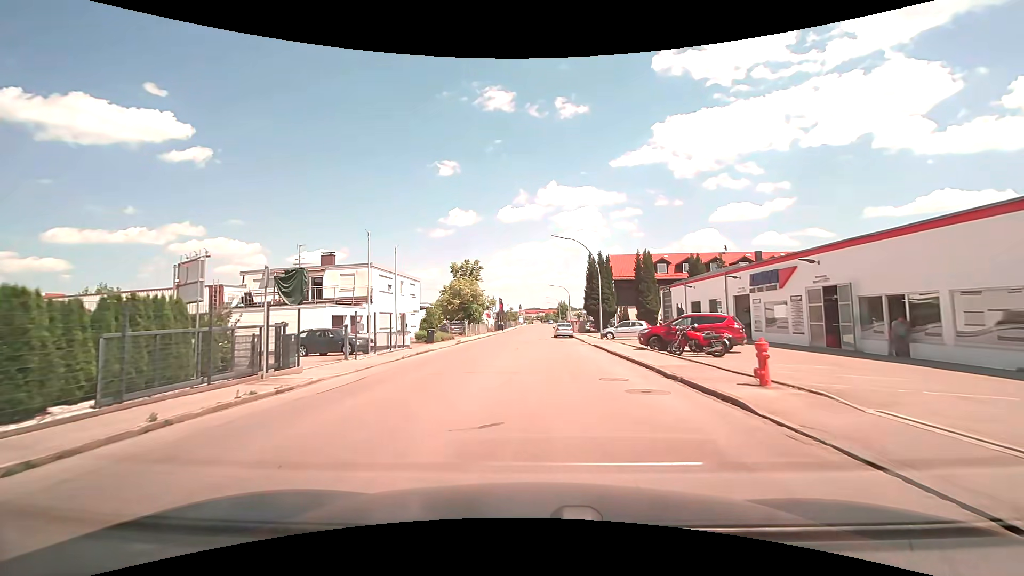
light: Day
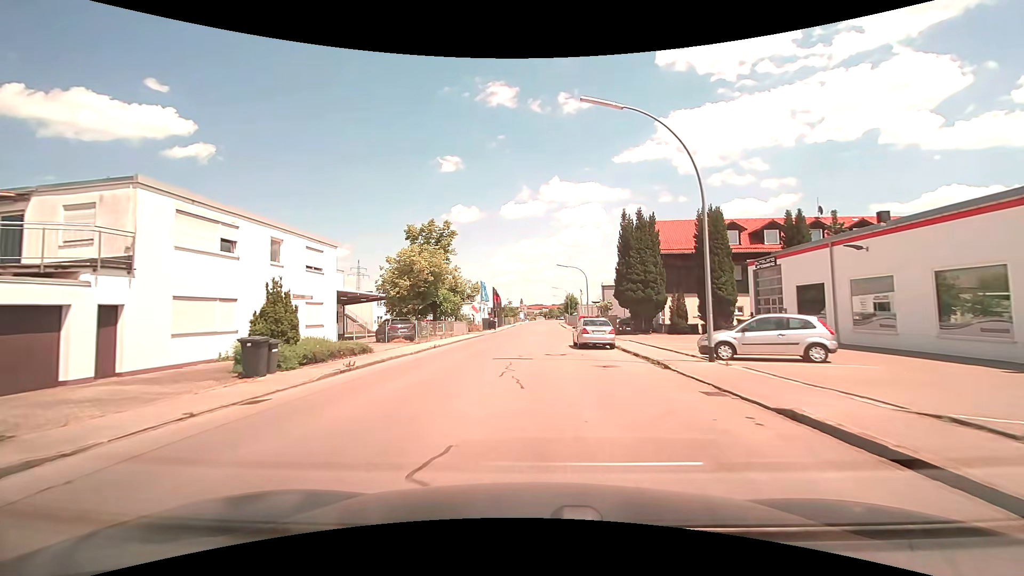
(0.0, +23.3) m; -1°
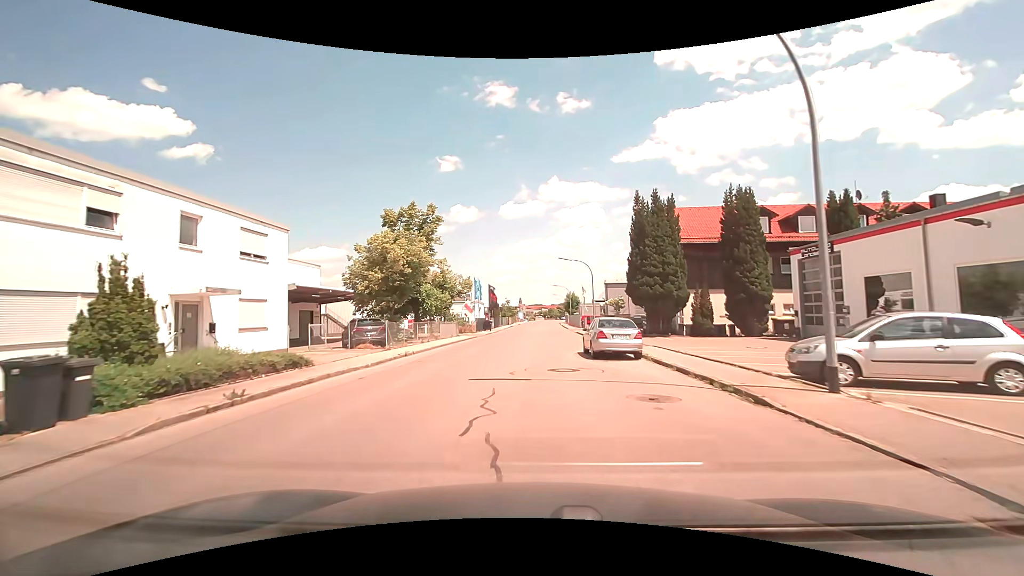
(0.0, +6.0) m; +1°
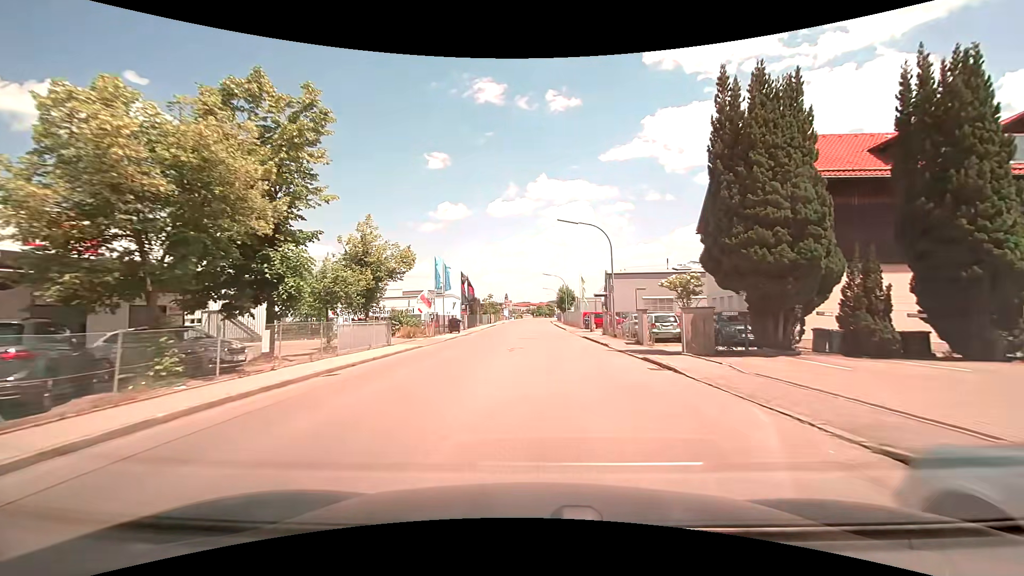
(+0.1, +18.2) m; +1°
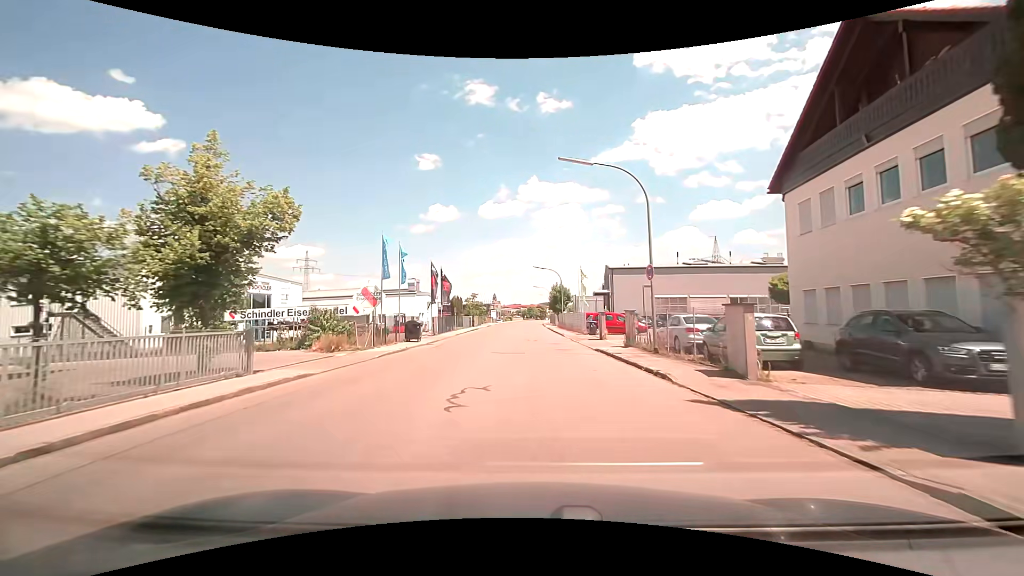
(+0.1, +12.4) m; +1°
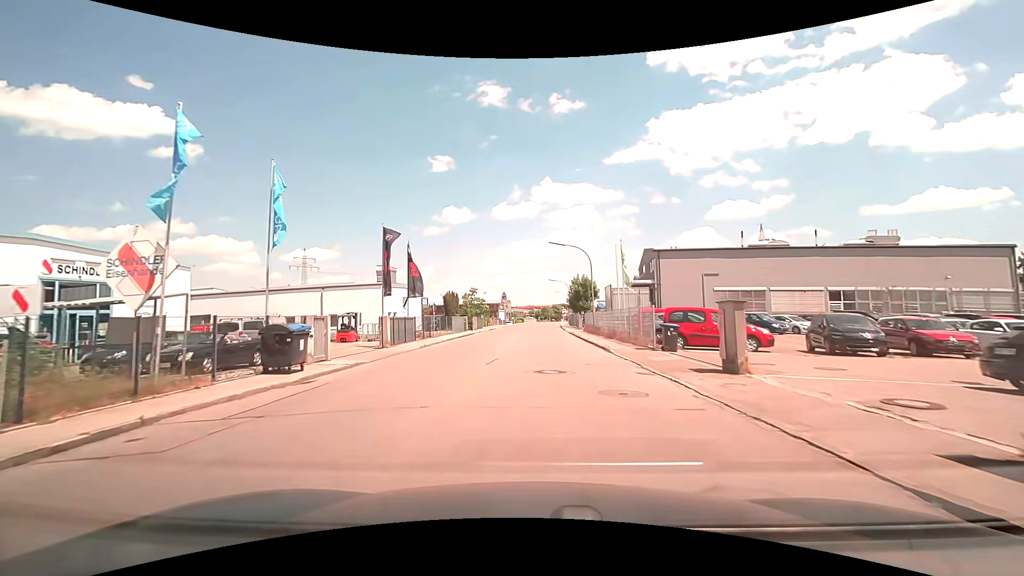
(-0.2, +18.9) m; -1°
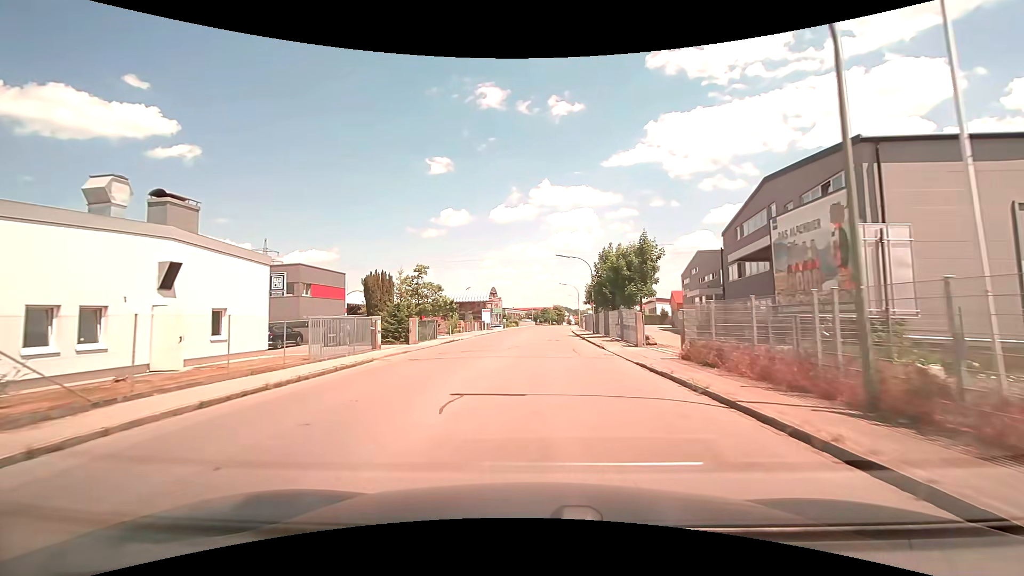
(-0.3, +32.1) m; 0°
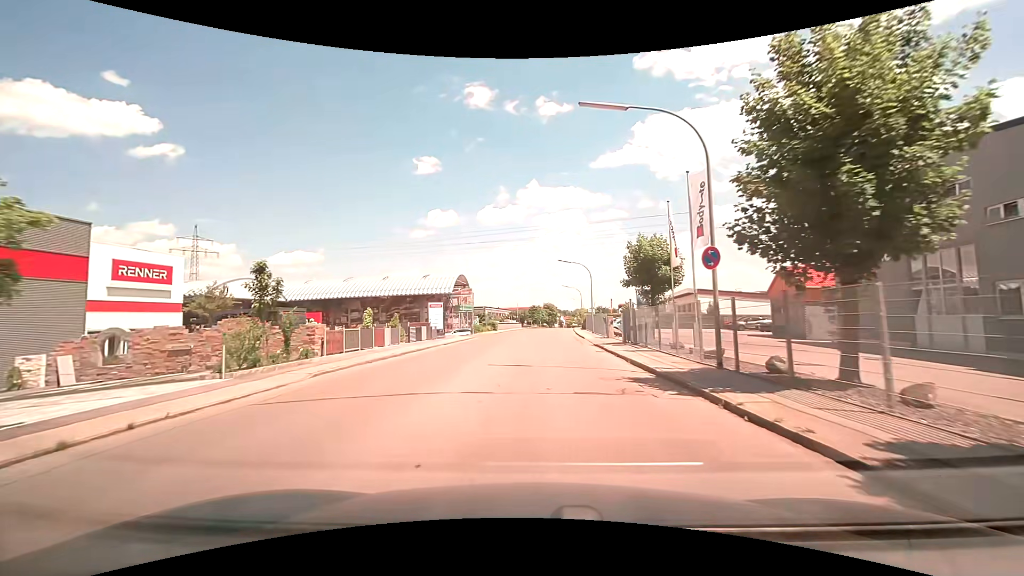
(+0.4, +32.3) m; +2°
(0, +10) (0, +20) (0, +30) (+1, +40) (+1, +50) (+2, +60) (+3, +70) (+3, +80) (+4, +90) (+5, +100) m
